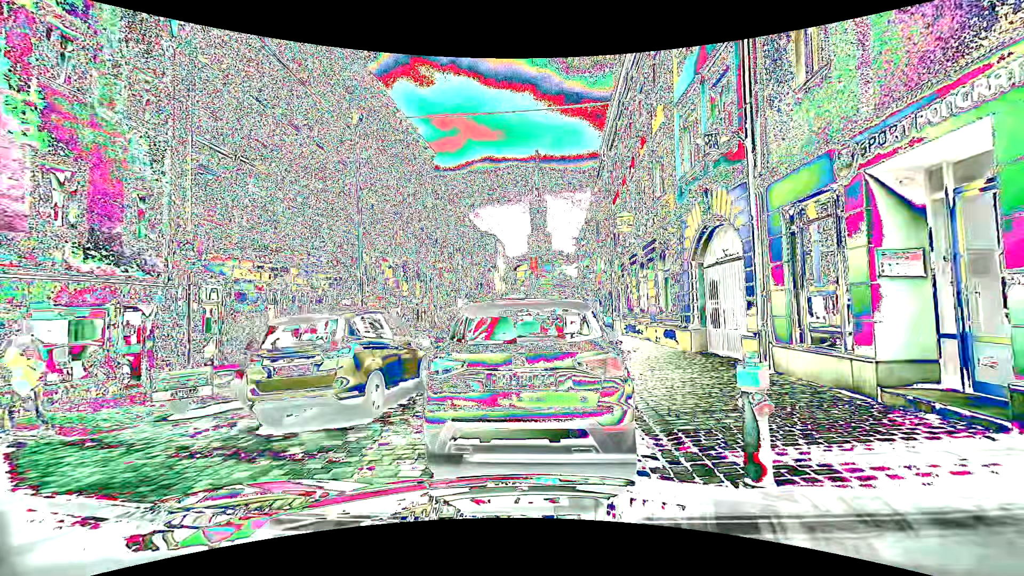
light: Day
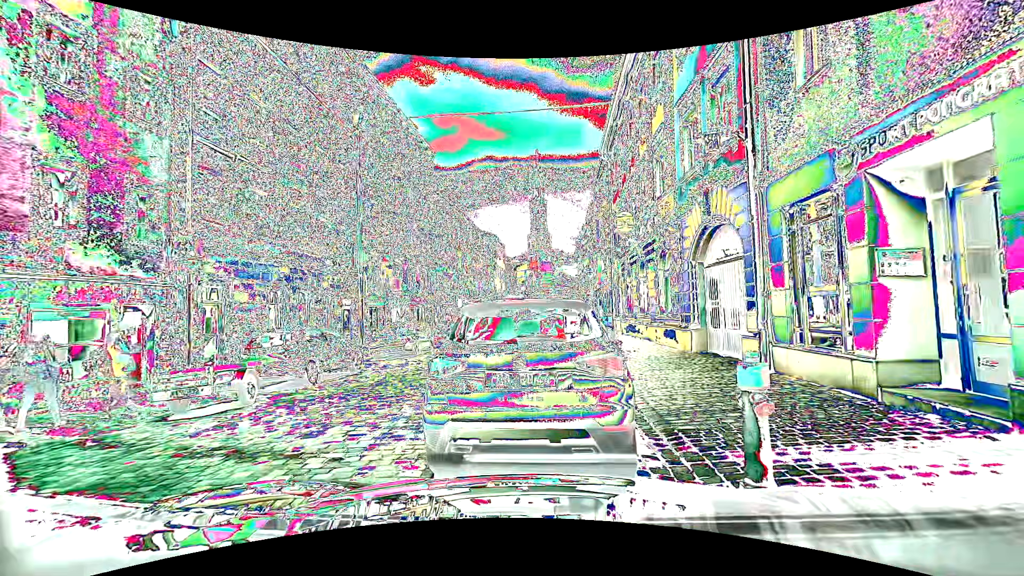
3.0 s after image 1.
(0.0, 0.0) m; 0°
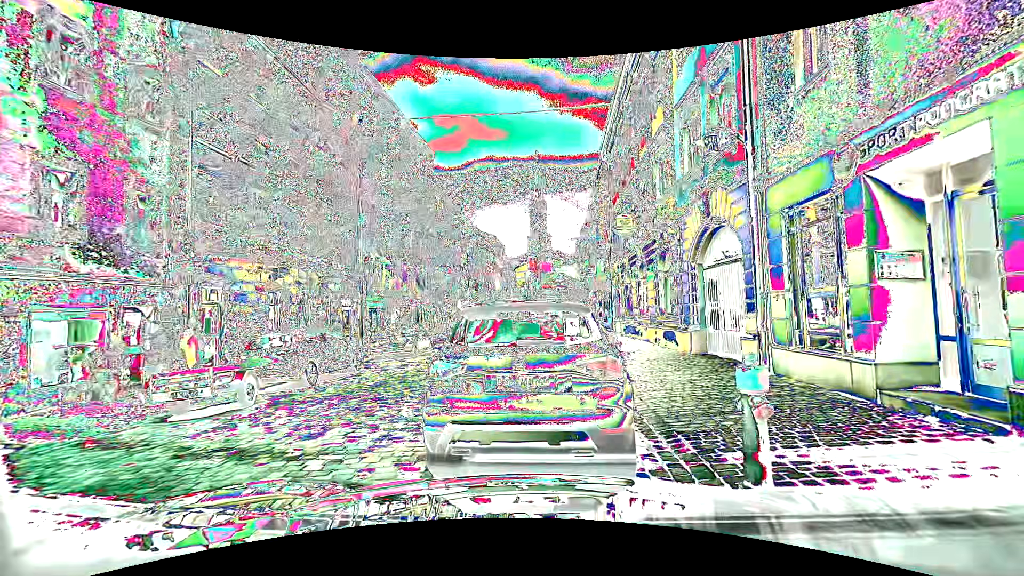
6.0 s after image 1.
(0.0, 0.0) m; 0°
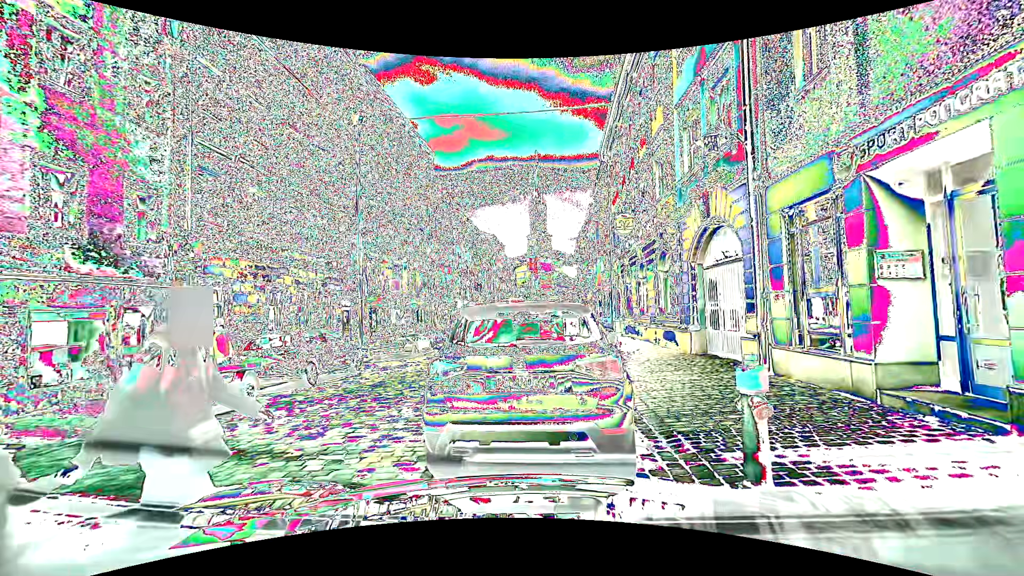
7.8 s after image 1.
(0.0, 0.0) m; 0°
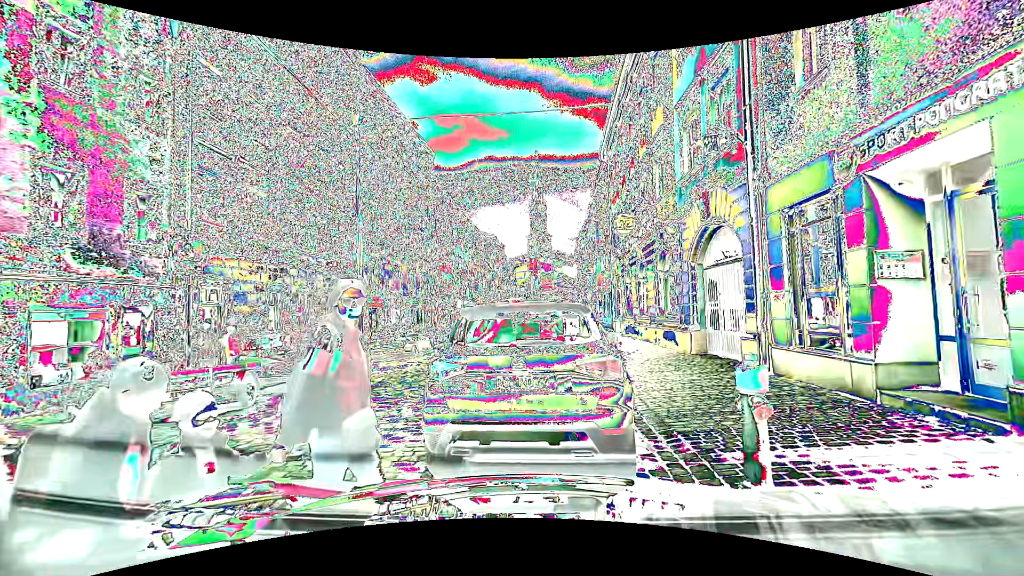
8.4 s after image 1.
(0.0, 0.0) m; 0°
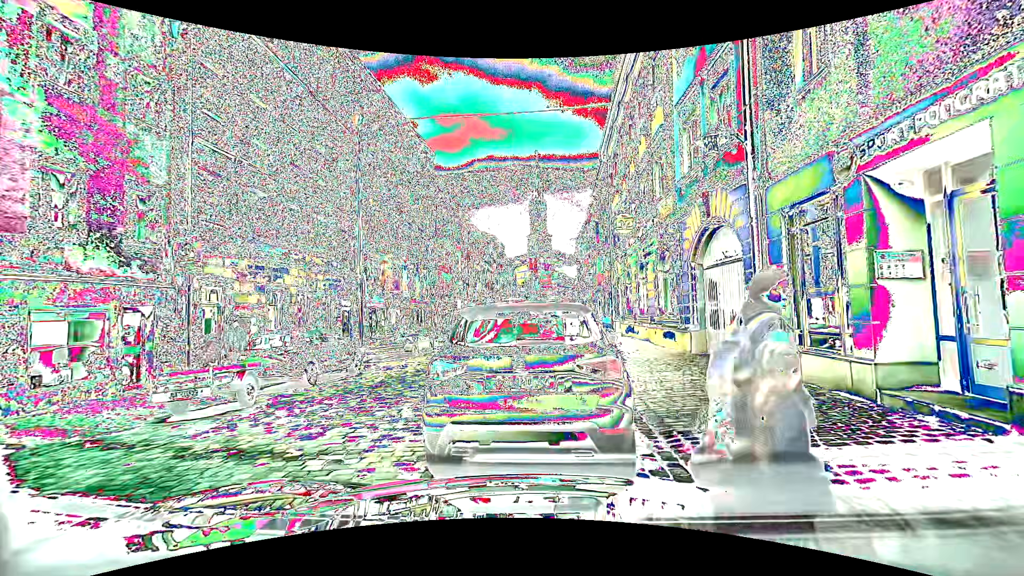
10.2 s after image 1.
(0.0, 0.0) m; 0°
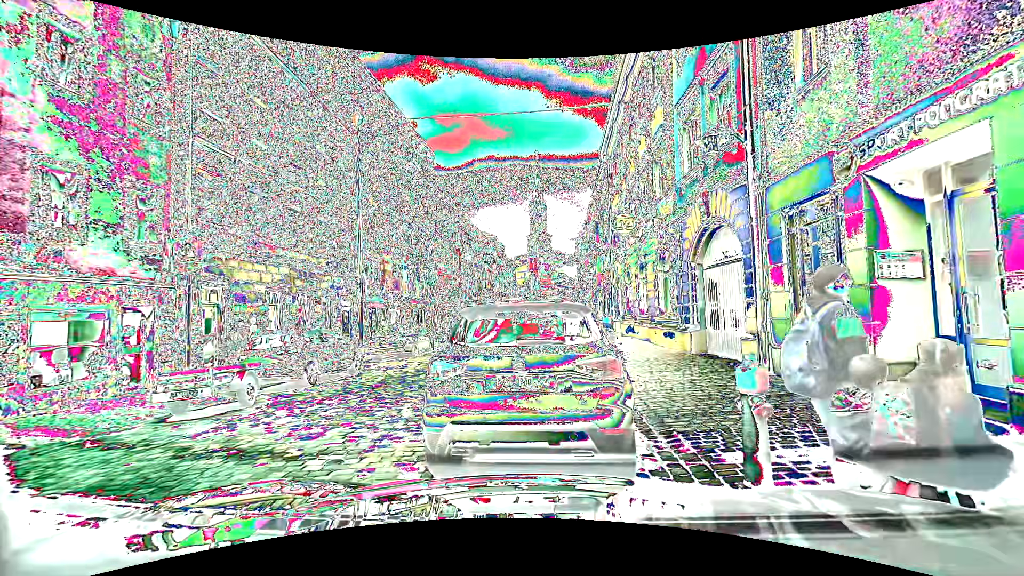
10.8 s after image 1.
(0.0, 0.0) m; 0°
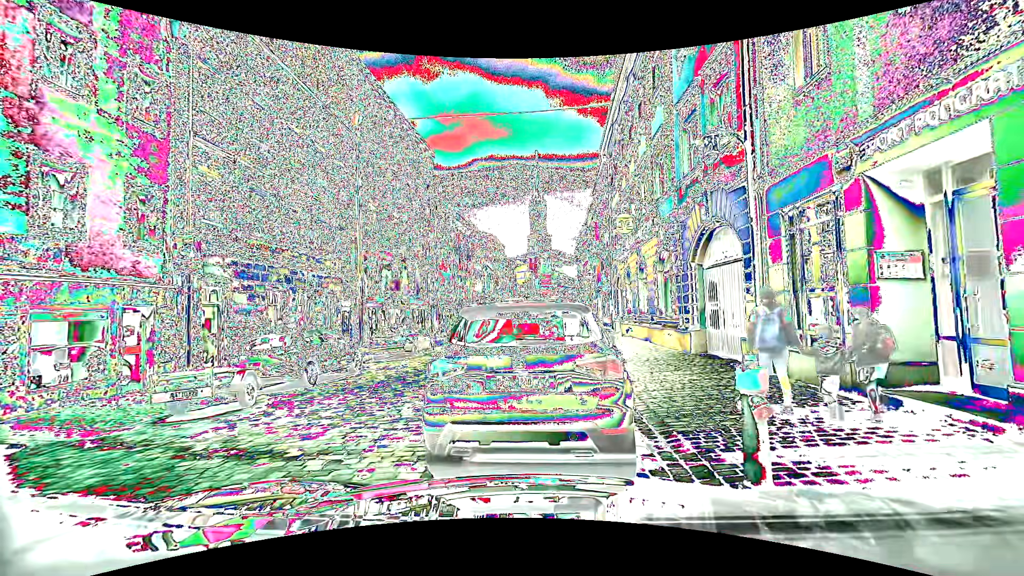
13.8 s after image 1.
(0.0, 0.0) m; 0°
